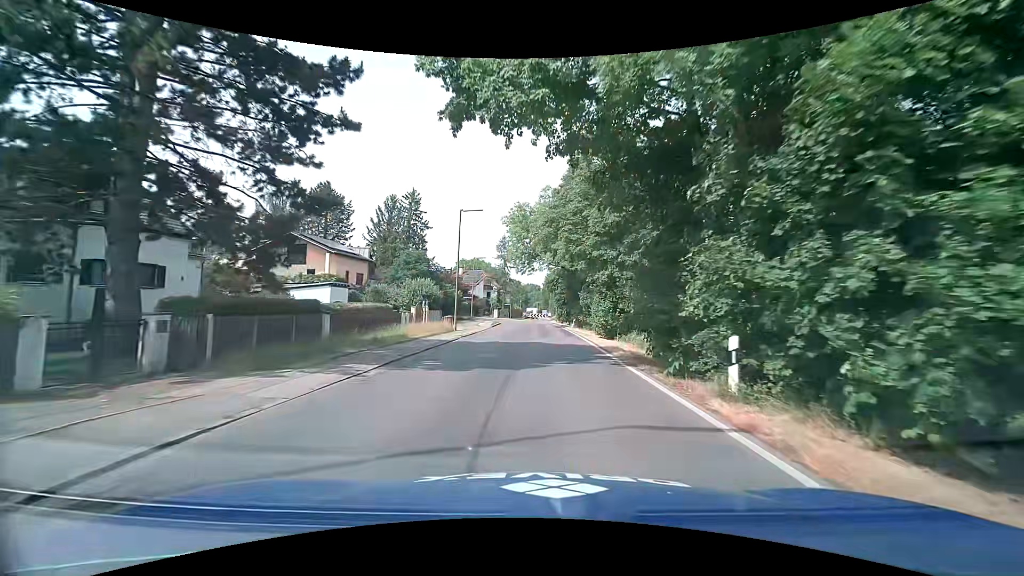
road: tertiary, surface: asphalt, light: Day
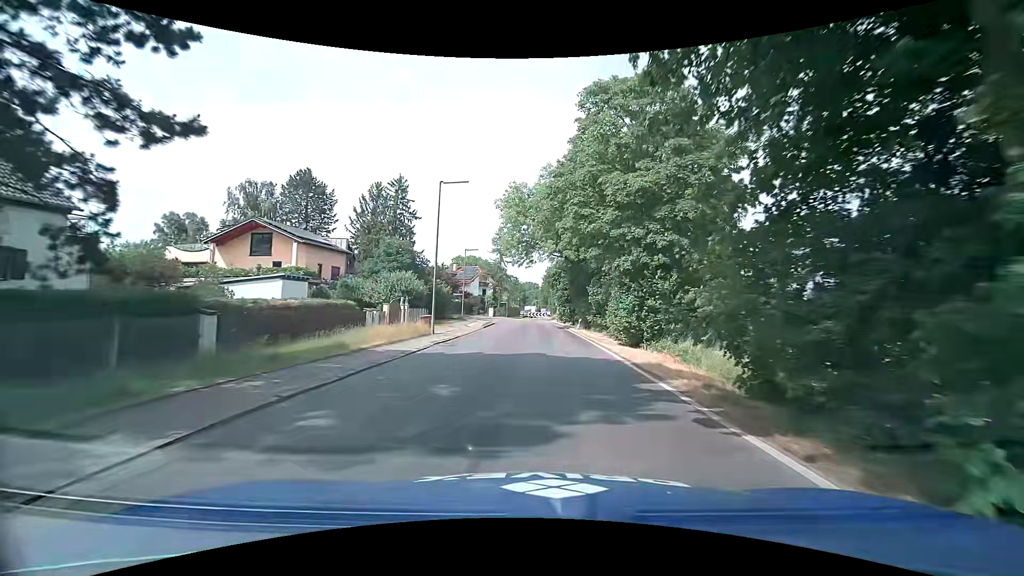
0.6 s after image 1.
(0.0, +7.1) m; 0°
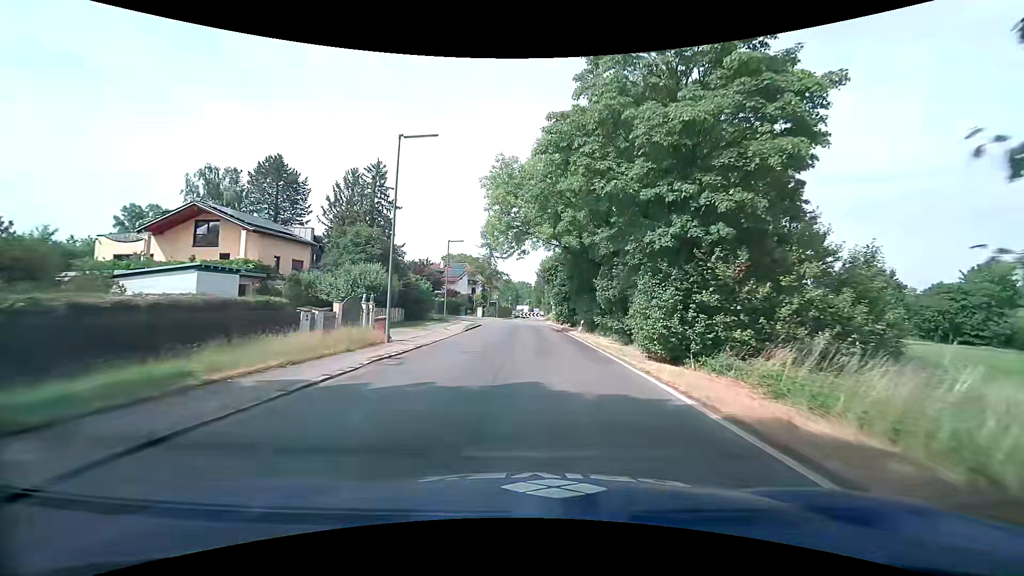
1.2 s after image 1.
(+0.1, +7.0) m; +2°
